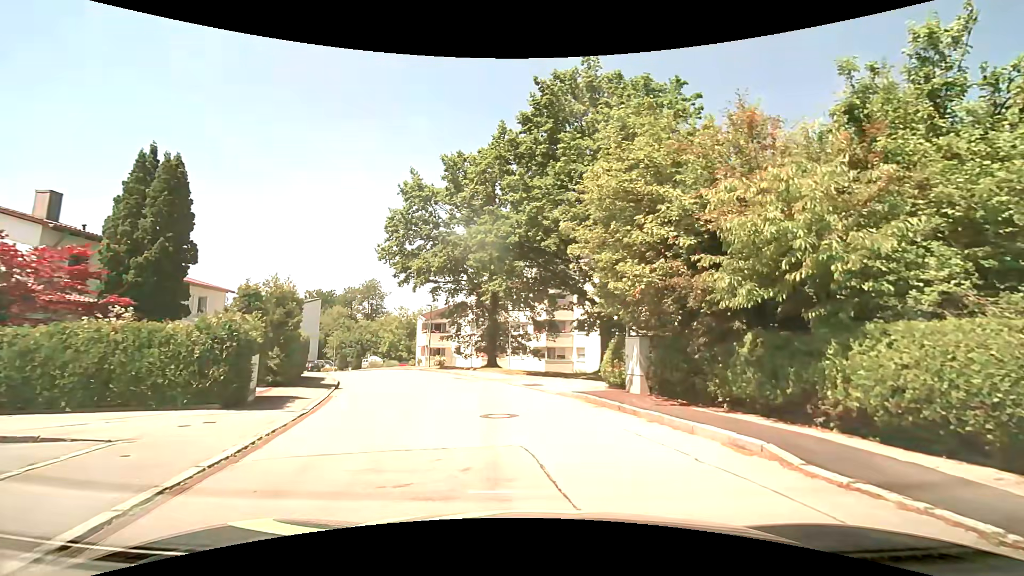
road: residential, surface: asphalt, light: Day
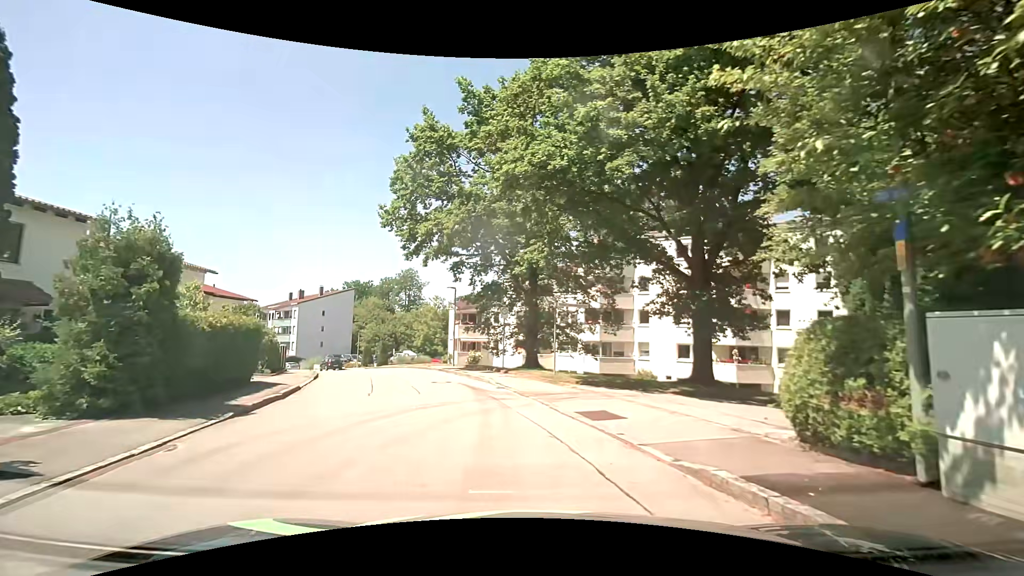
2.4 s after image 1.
(-0.1, +9.1) m; -5°
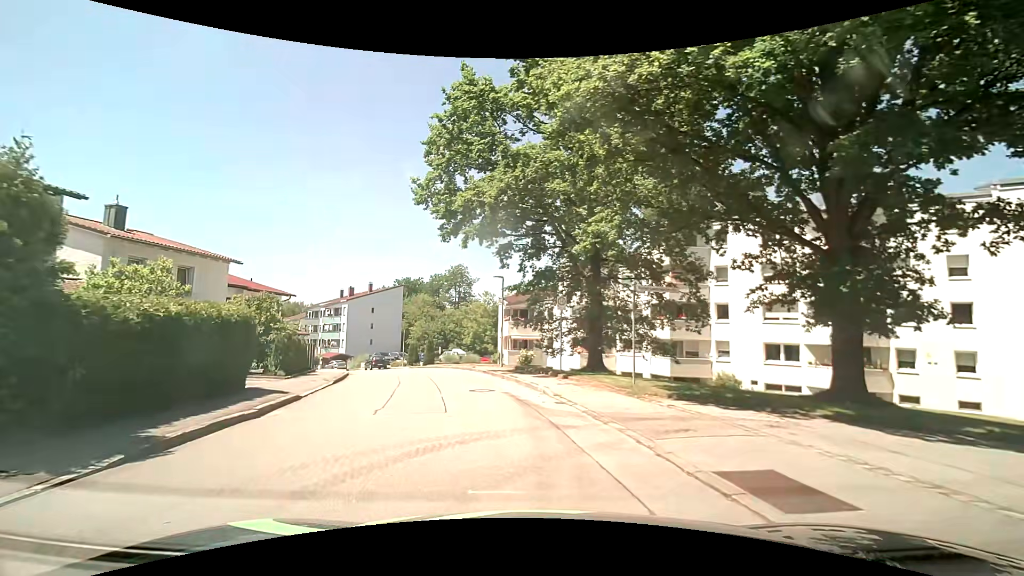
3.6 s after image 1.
(-0.3, +4.6) m; -8°
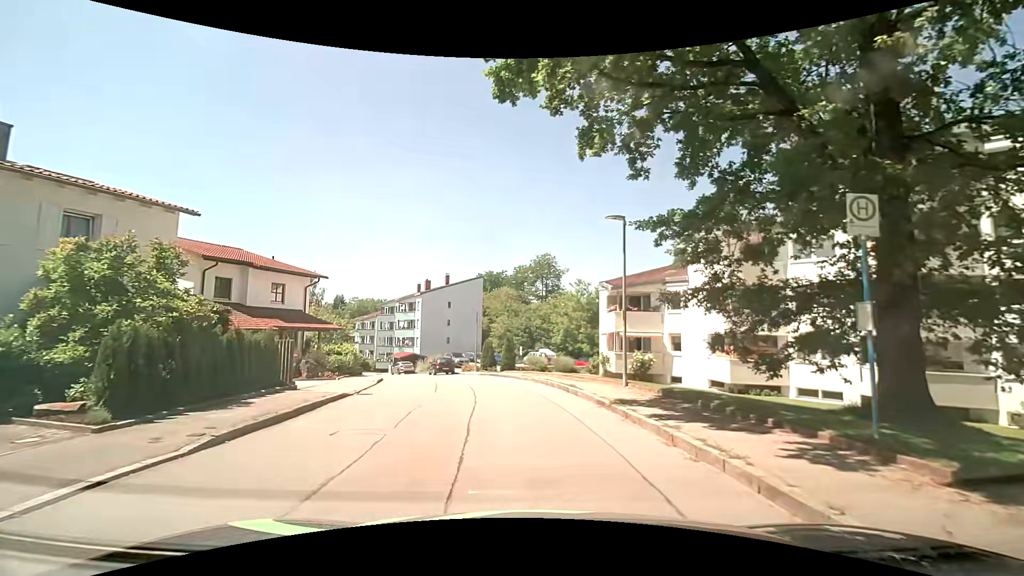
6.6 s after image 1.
(-1.0, +13.1) m; -9°
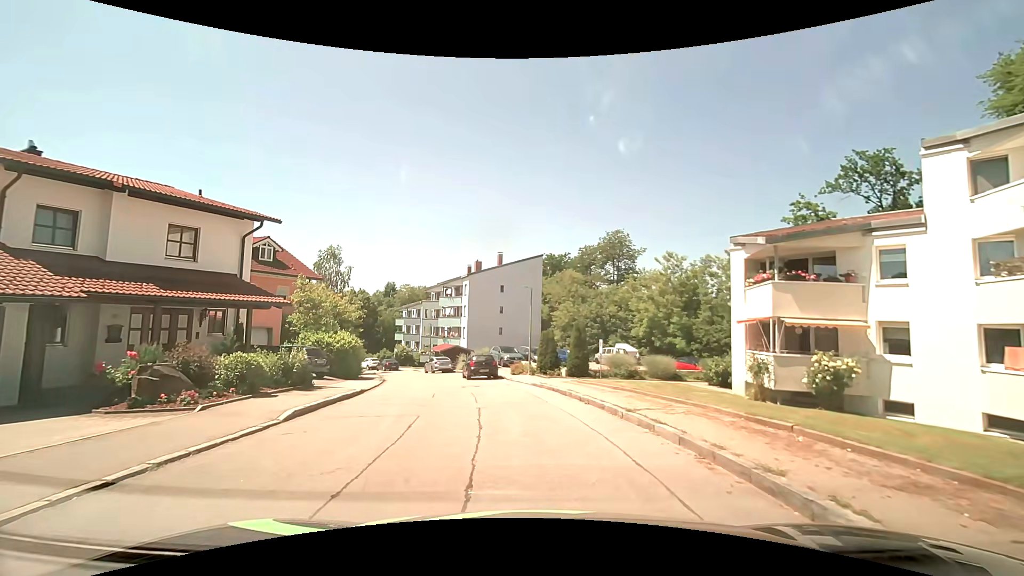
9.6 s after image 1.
(-0.7, +13.7) m; -5°
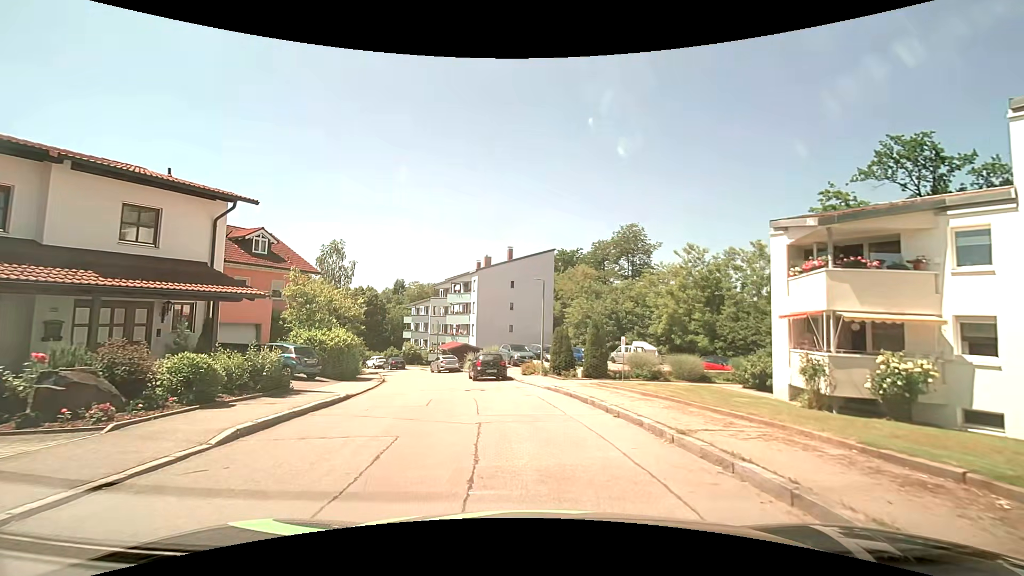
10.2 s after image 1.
(-0.1, +2.5) m; -1°
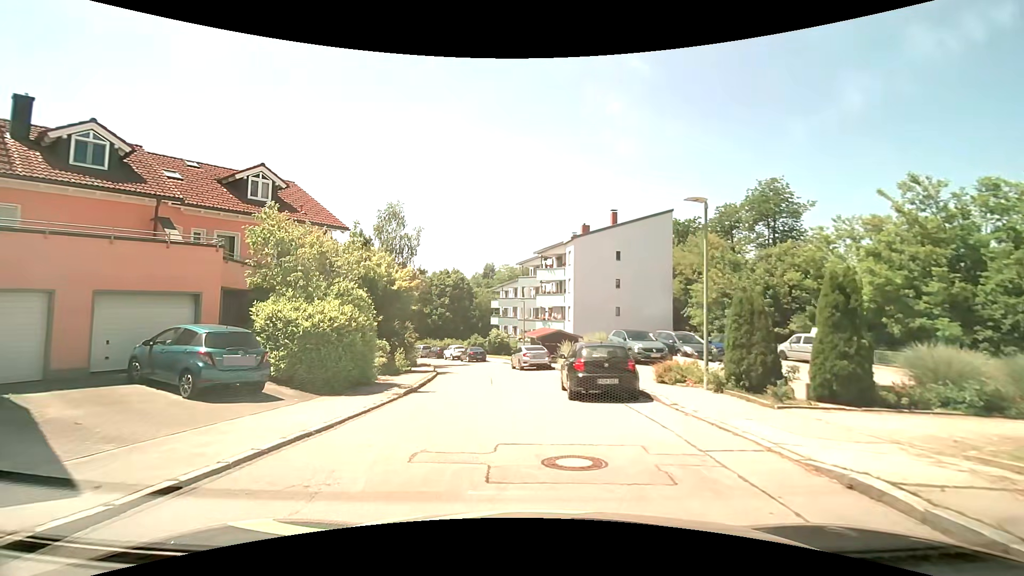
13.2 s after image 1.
(-1.3, +12.5) m; -13°
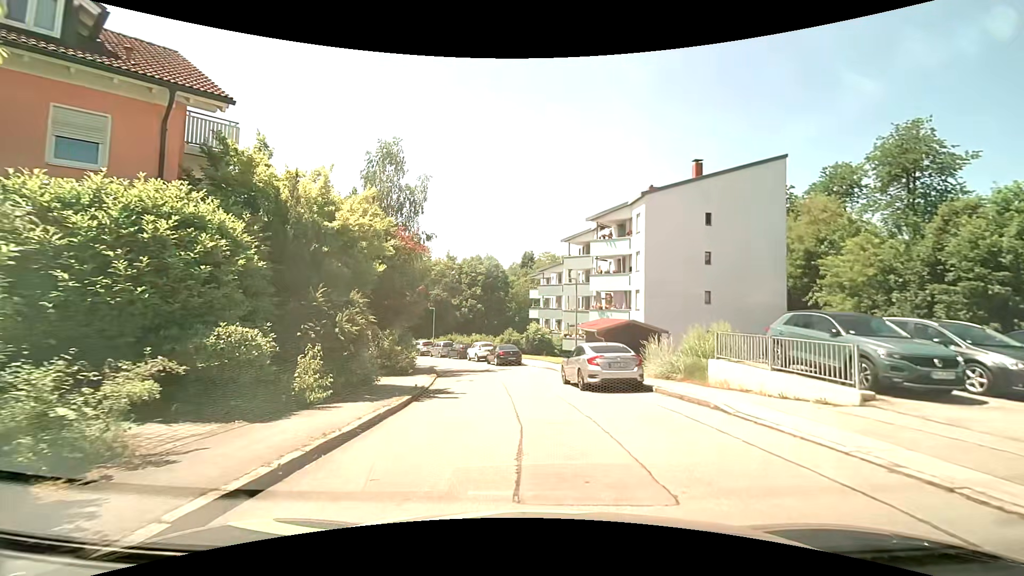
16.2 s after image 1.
(-0.7, +13.6) m; -4°
(0, +10) (-1, +20) (-3, +30) (-6, +39) (-10, +48) (-16, +57) (-22, +64) (-30, +71) (-37, +77) (-47, +81) m
